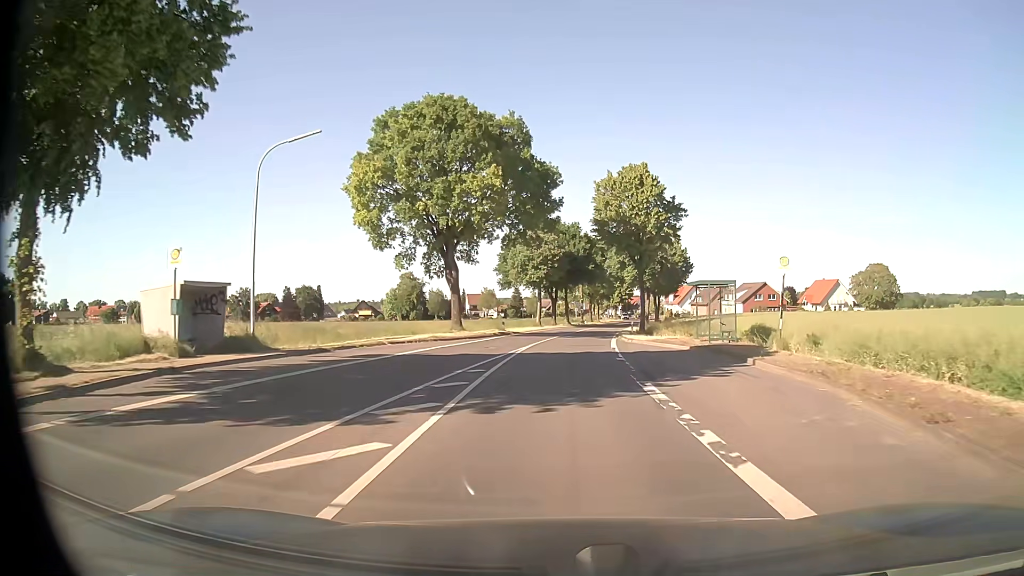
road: tertiary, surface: asphalt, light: Day
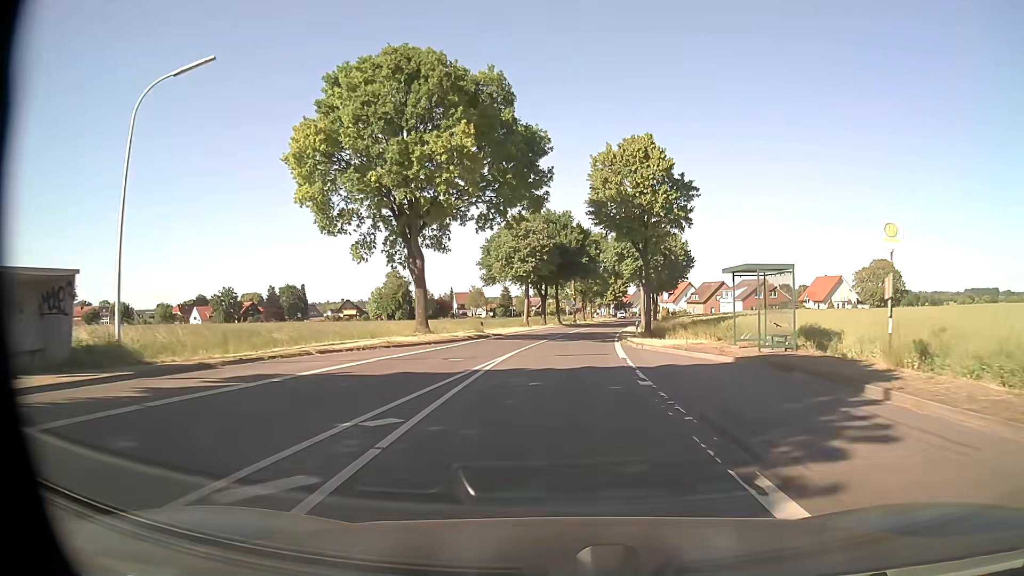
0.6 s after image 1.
(+0.1, +8.1) m; +1°
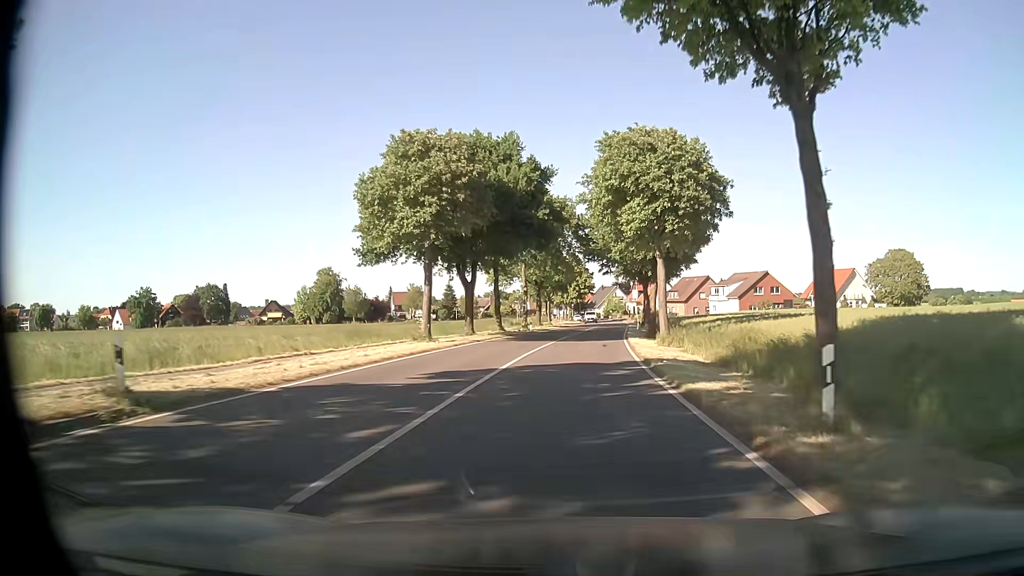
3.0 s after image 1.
(+0.8, +32.3) m; +3°
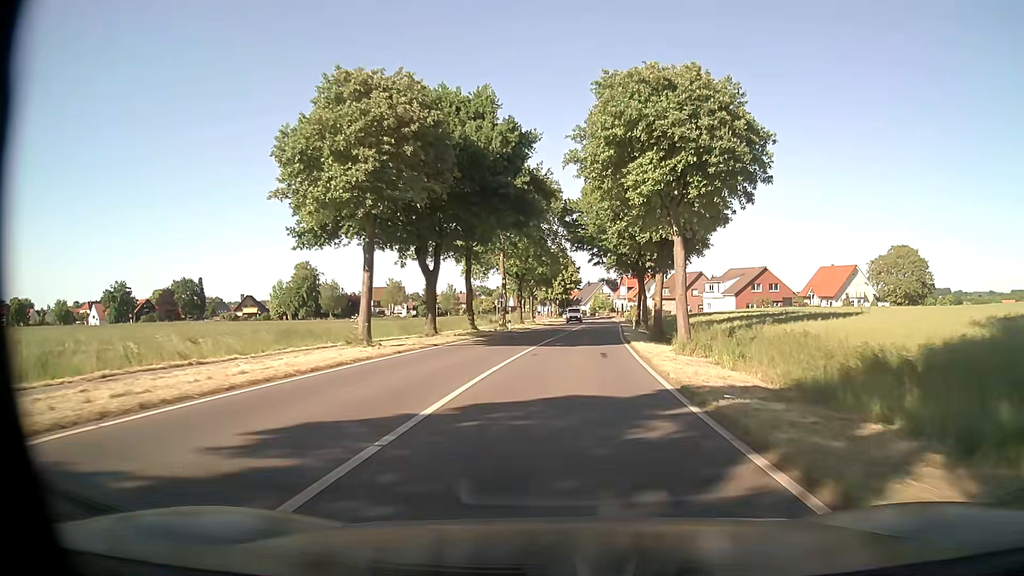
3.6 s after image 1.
(+0.1, +8.1) m; +2°
